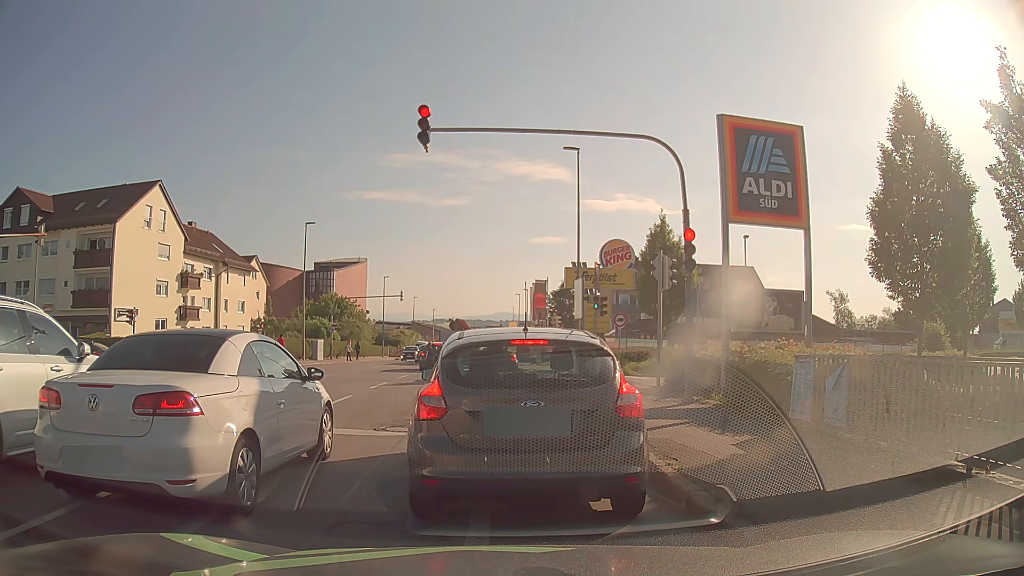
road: tertiary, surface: asphalt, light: Day
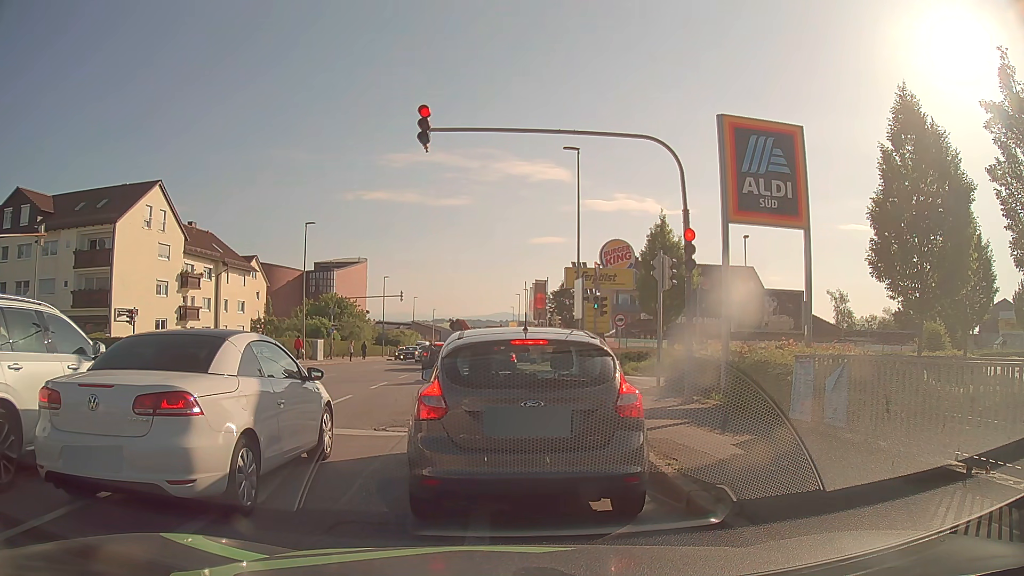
(0.0, 0.0) m; 0°
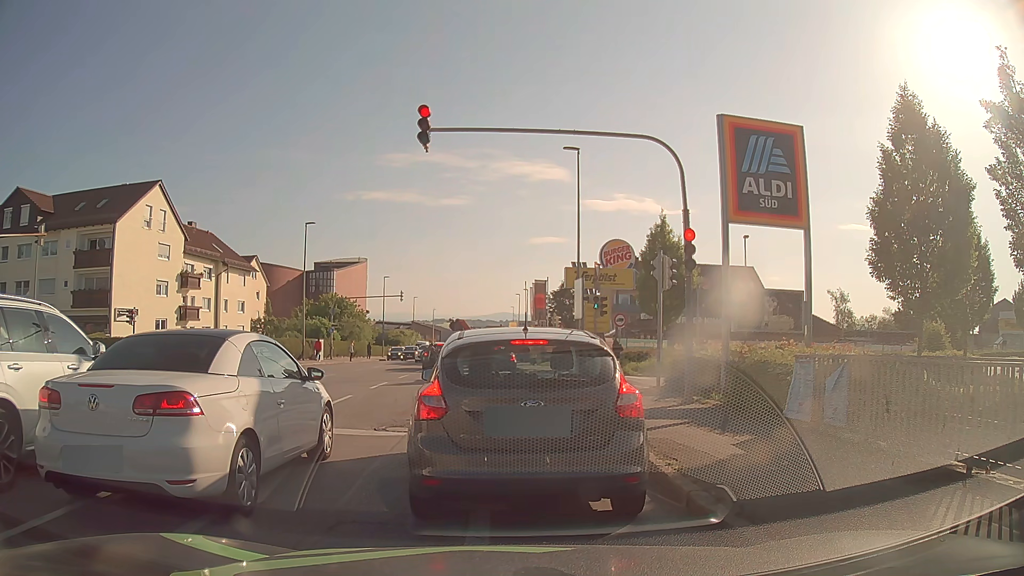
(0.0, 0.0) m; 0°
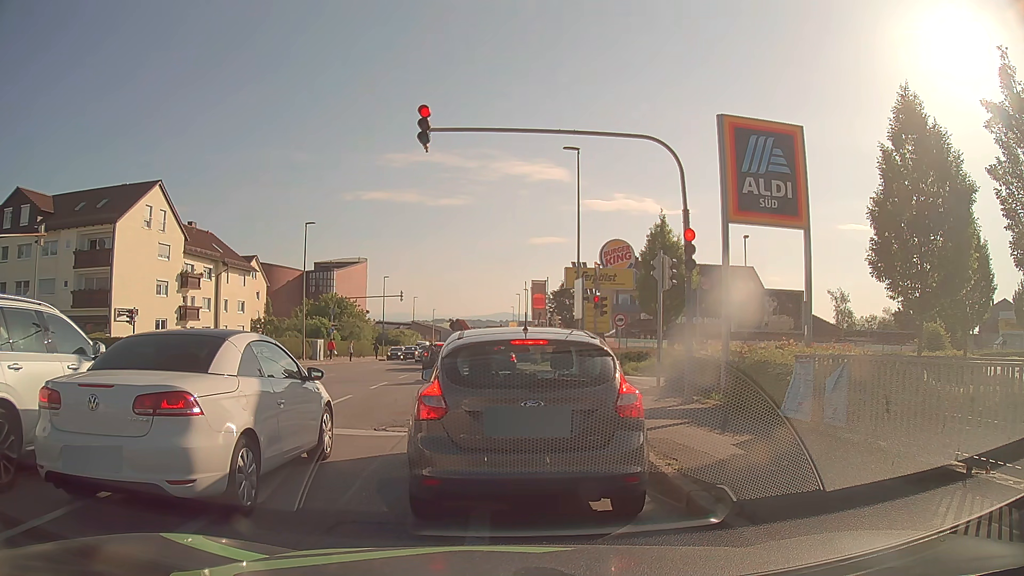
(0.0, 0.0) m; 0°
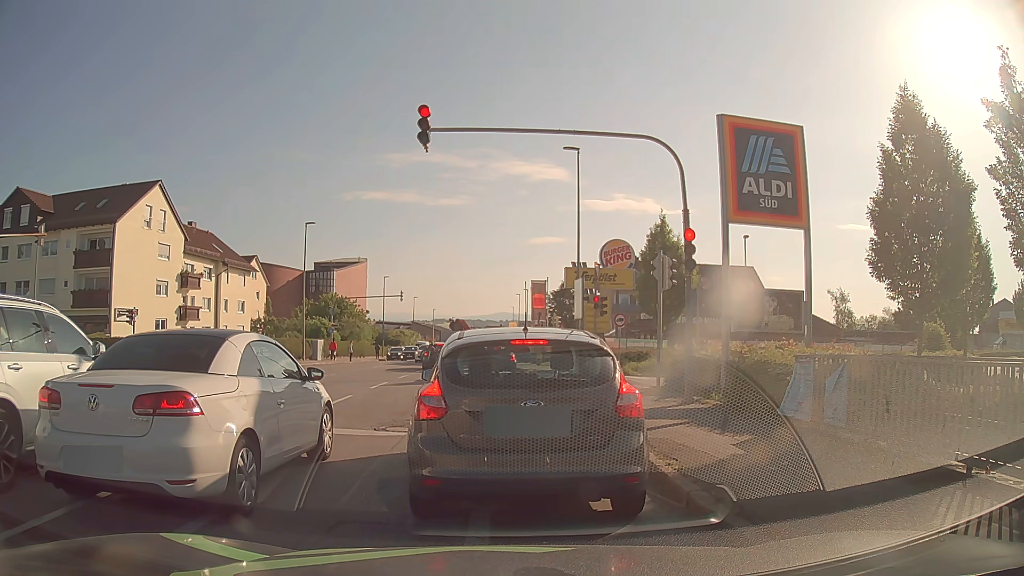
(0.0, 0.0) m; 0°
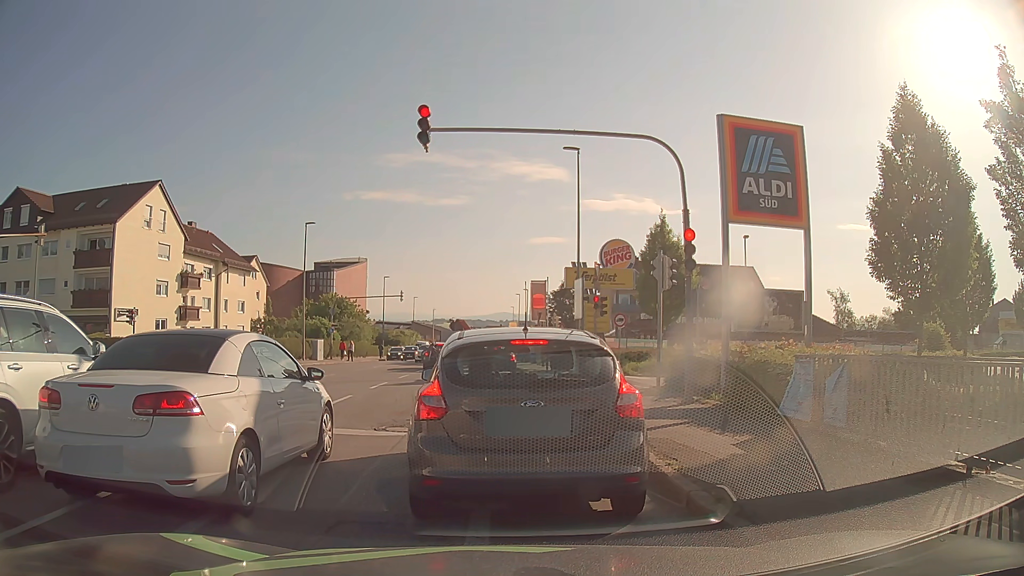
(0.0, 0.0) m; 0°
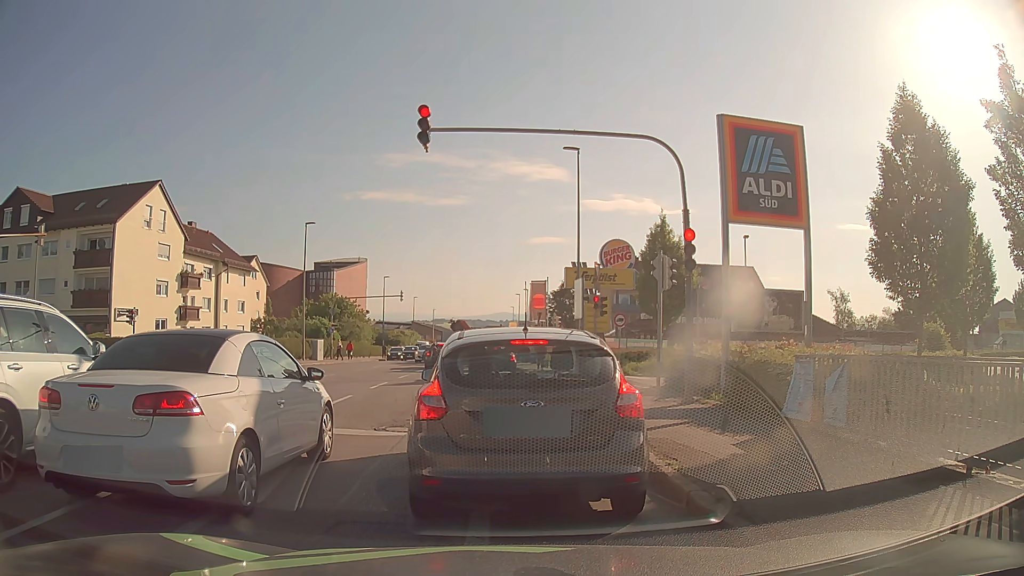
(0.0, 0.0) m; 0°
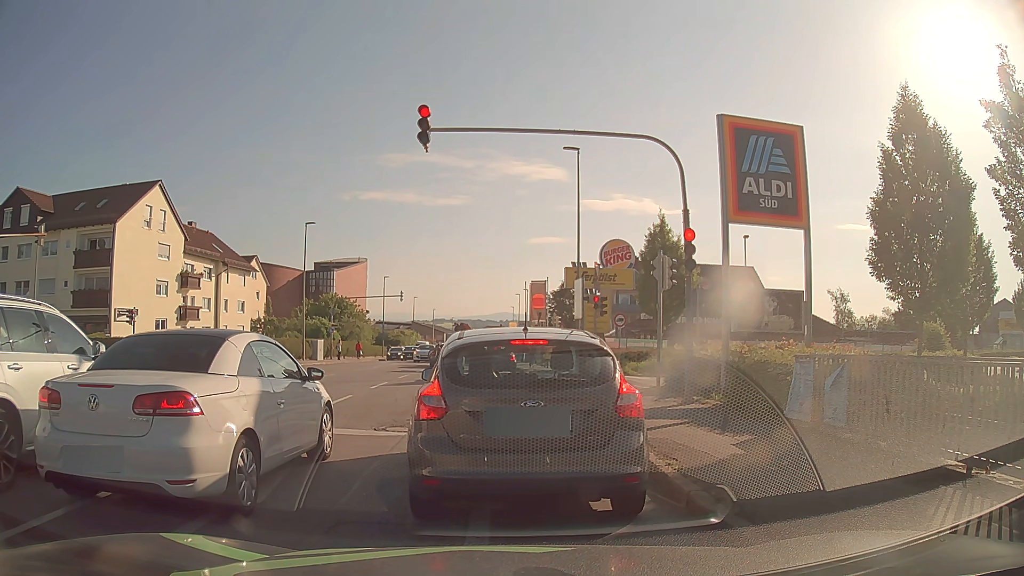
(0.0, 0.0) m; 0°
